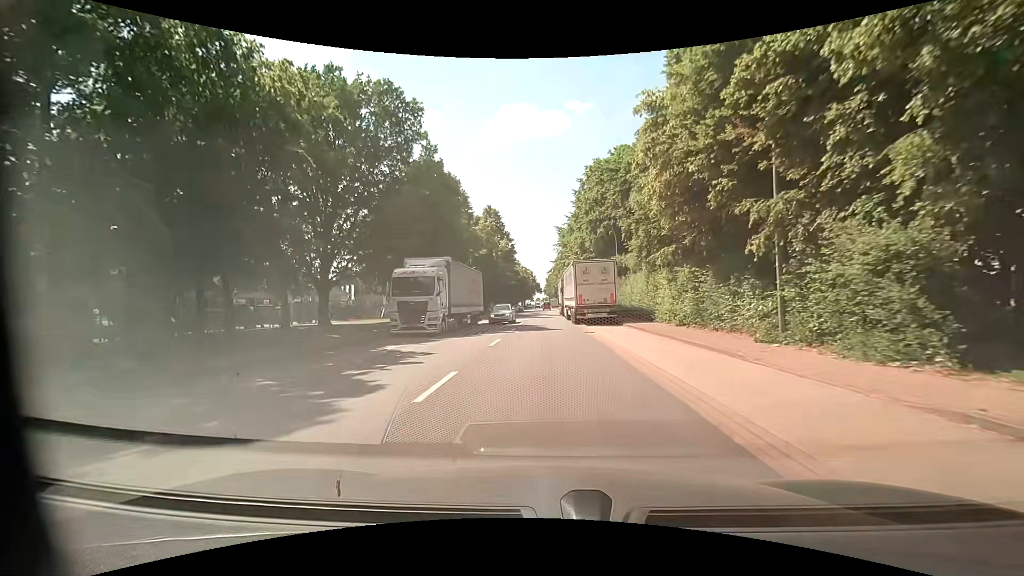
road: tertiary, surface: asphalt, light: Day
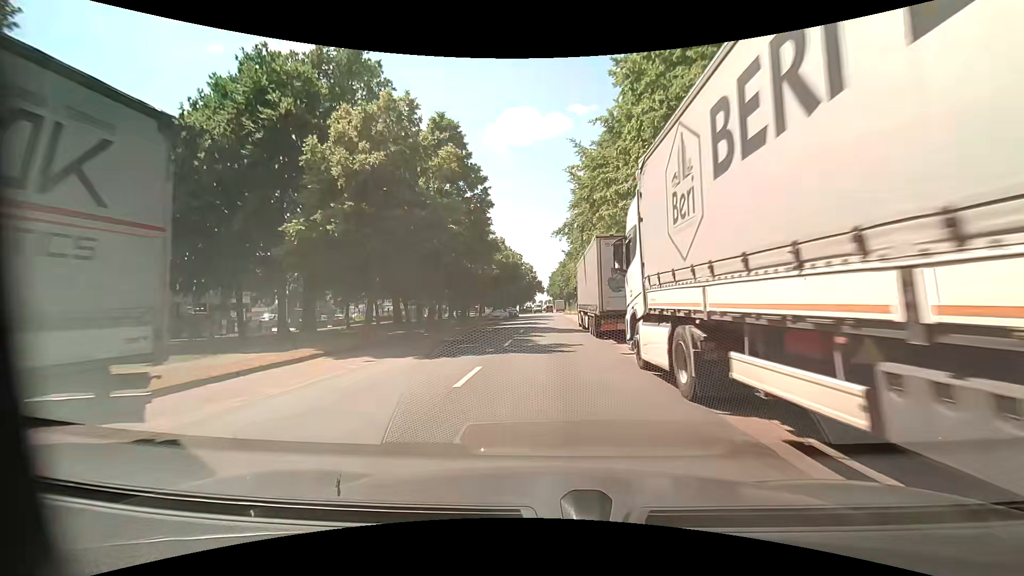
(-0.7, +34.6) m; -1°
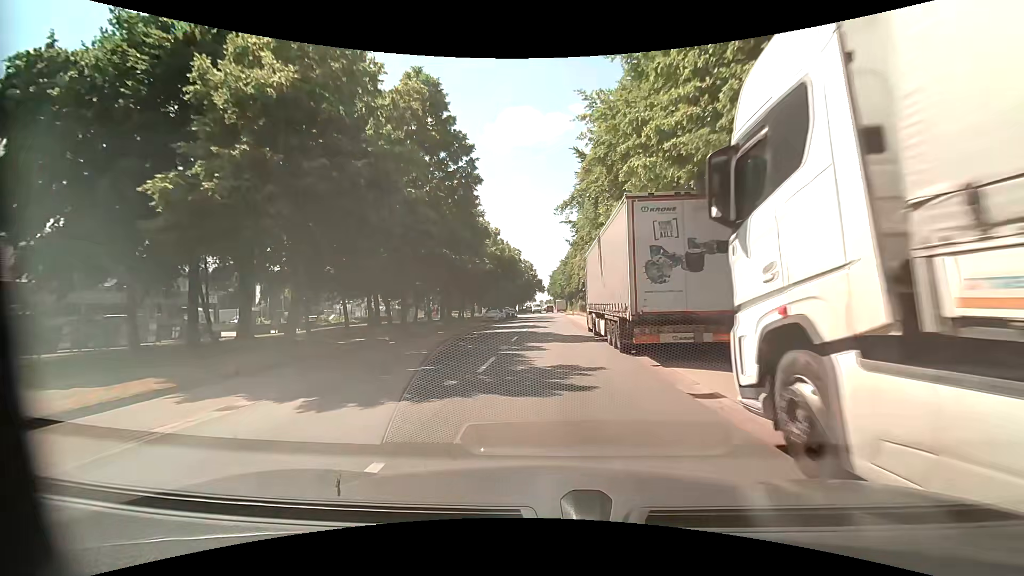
(-0.1, +6.8) m; -1°
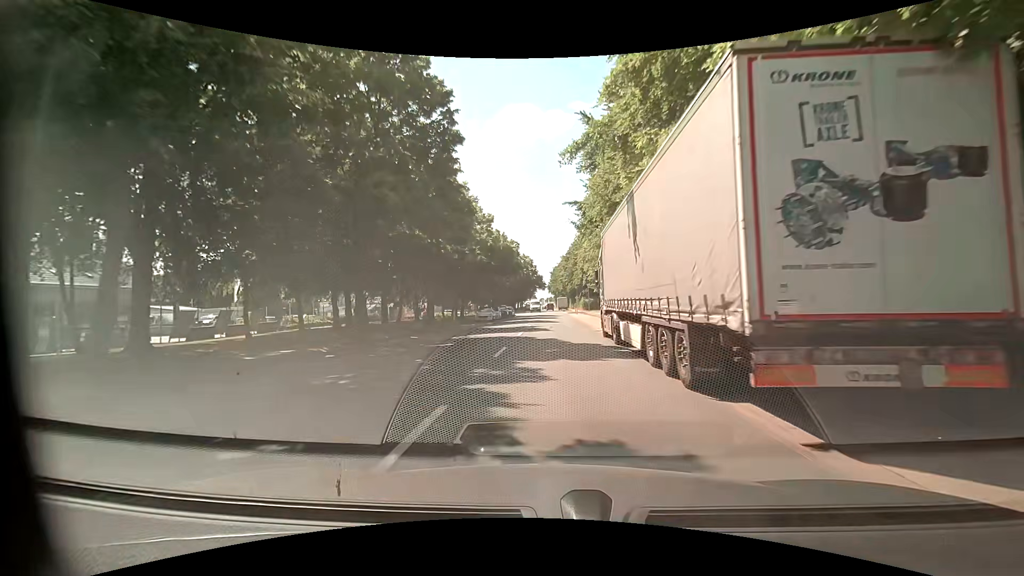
(0.0, +6.8) m; +1°
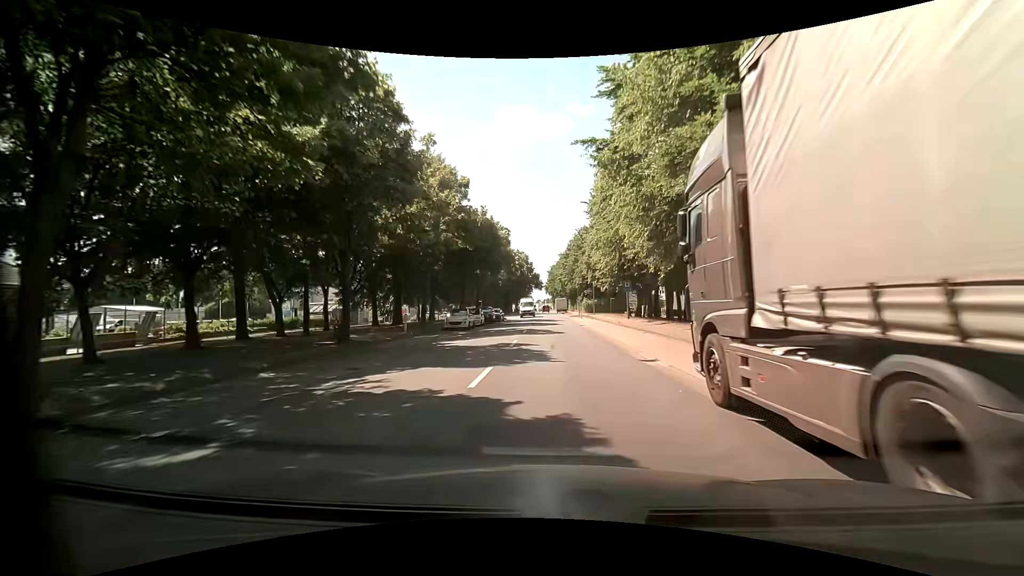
(-0.1, +13.5) m; 0°
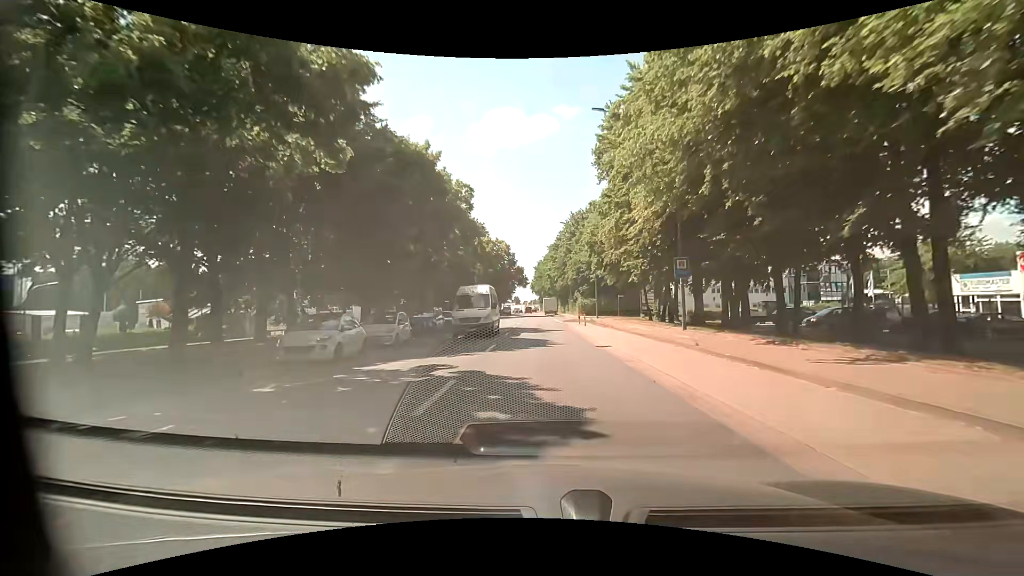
(+0.3, +20.1) m; +2°
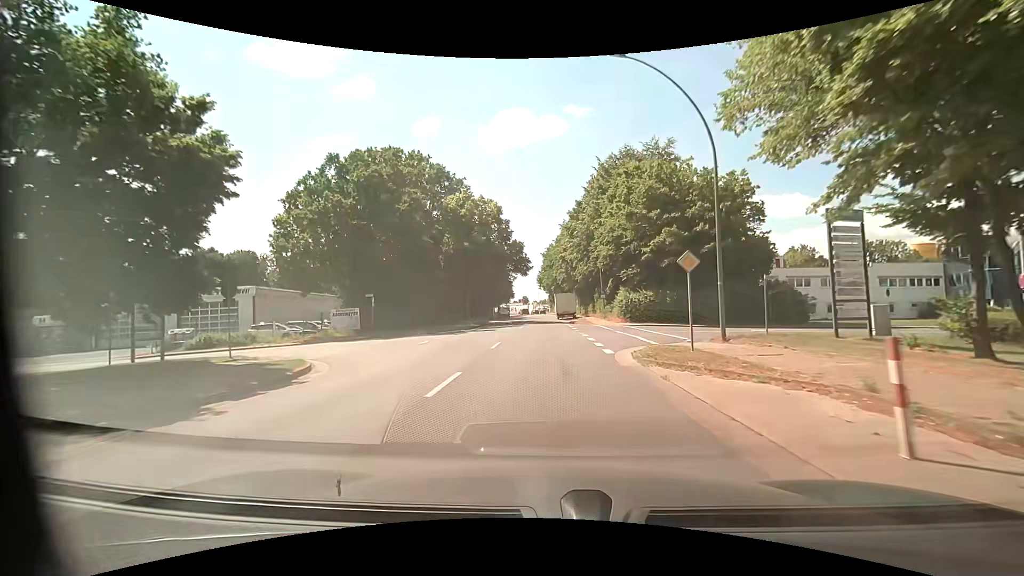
(-0.5, +34.8) m; -2°
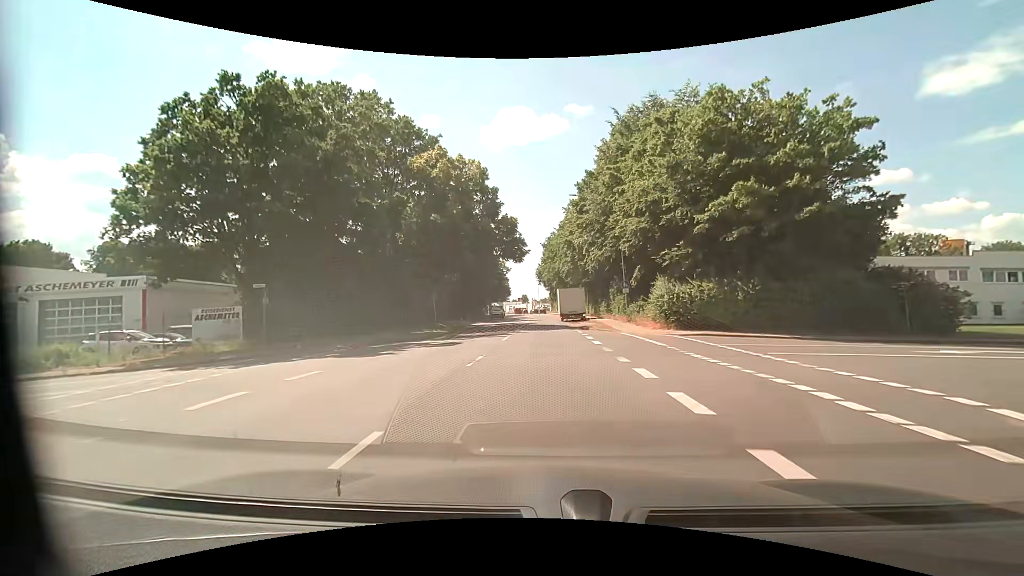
(-0.2, +14.4) m; -1°
(0, +10) (0, +20) (0, +30) (0, +40) (0, +50) (0, +60) (0, +70) (-1, +80) (-1, +90) (-1, +100) m
